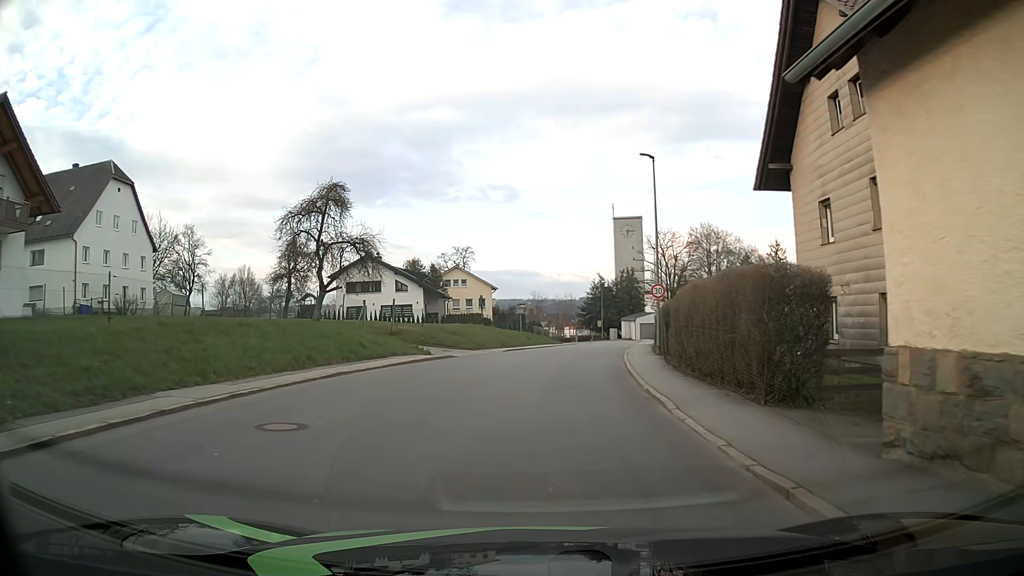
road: tertiary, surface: asphalt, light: Day
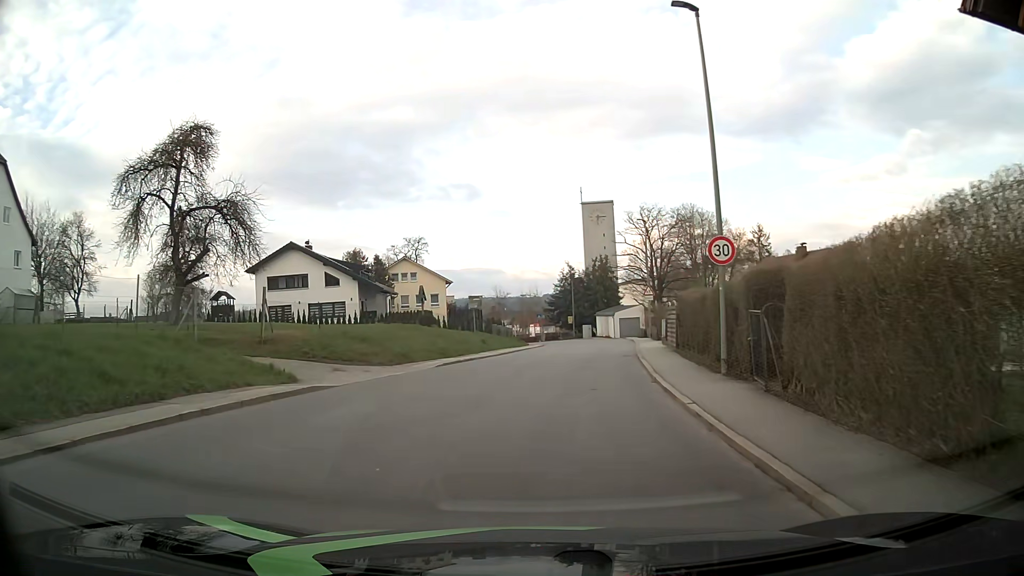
(+0.3, +13.7) m; +2°
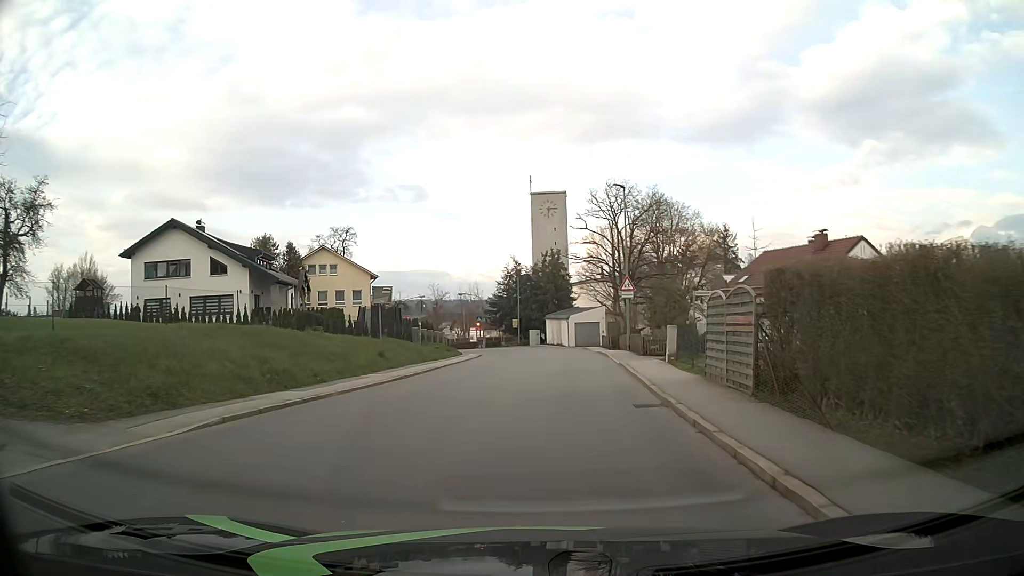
(+0.6, +13.6) m; +5°
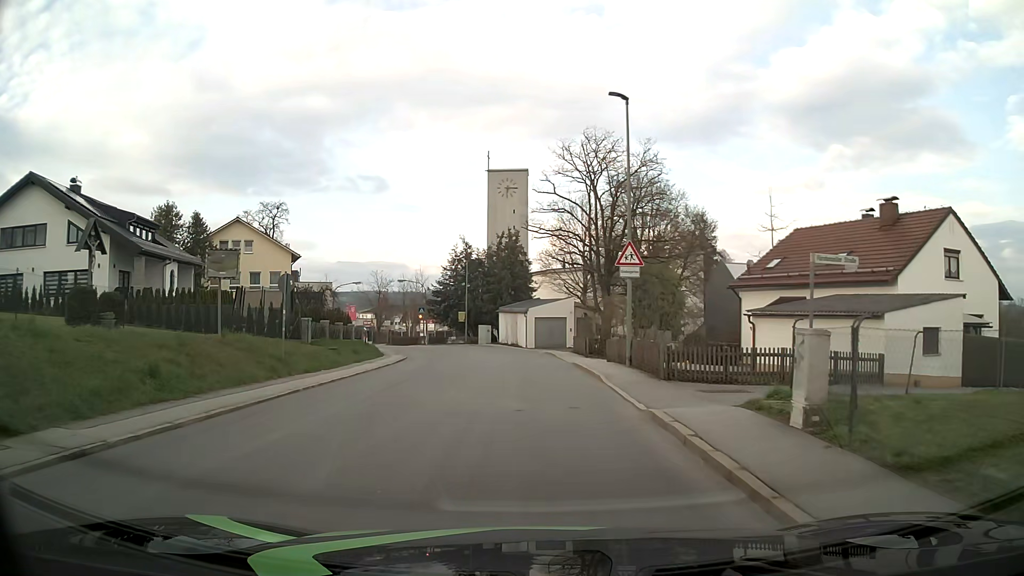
(+0.5, +13.5) m; +4°
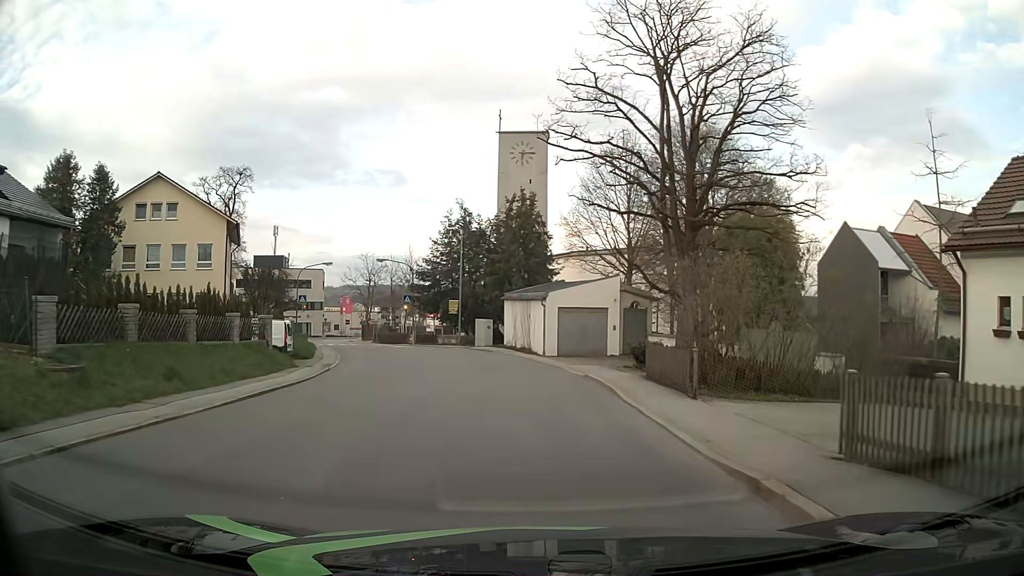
(-0.2, +18.3) m; -2°
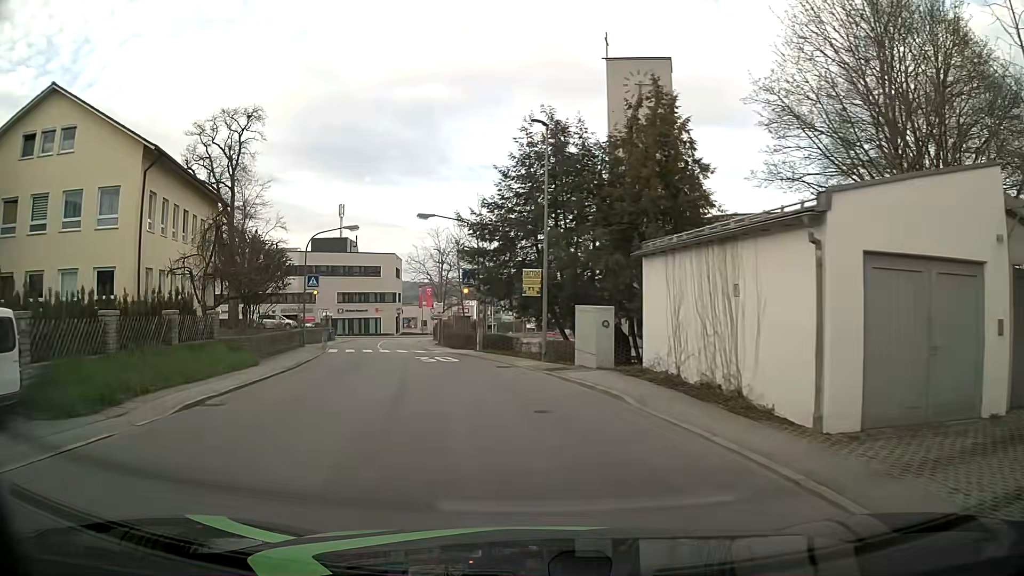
(-1.4, +22.7) m; -9°
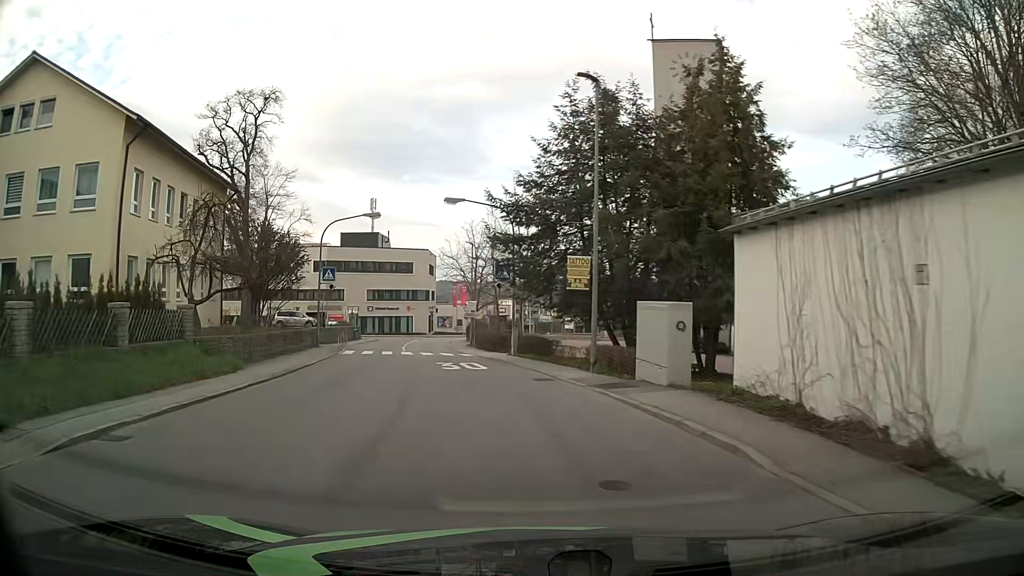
(-0.1, +4.5) m; -3°
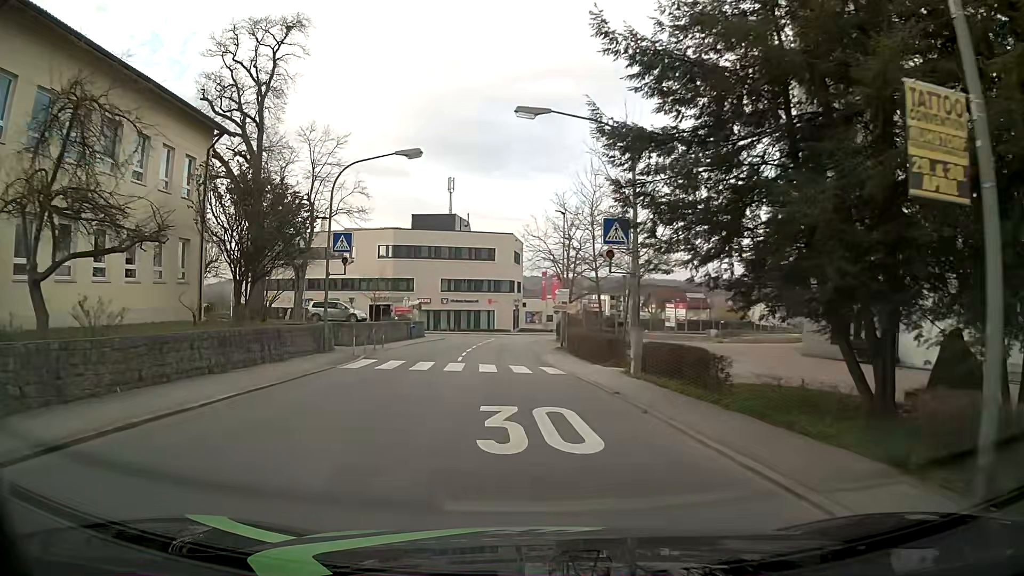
(-0.9, +13.5) m; -8°
(0, +10) (-1, +20) (-1, +30) (-1, +40) (-1, +50) (-1, +60) (0, +70) (-7, +76) (-17, +76) (-27, +78) m
